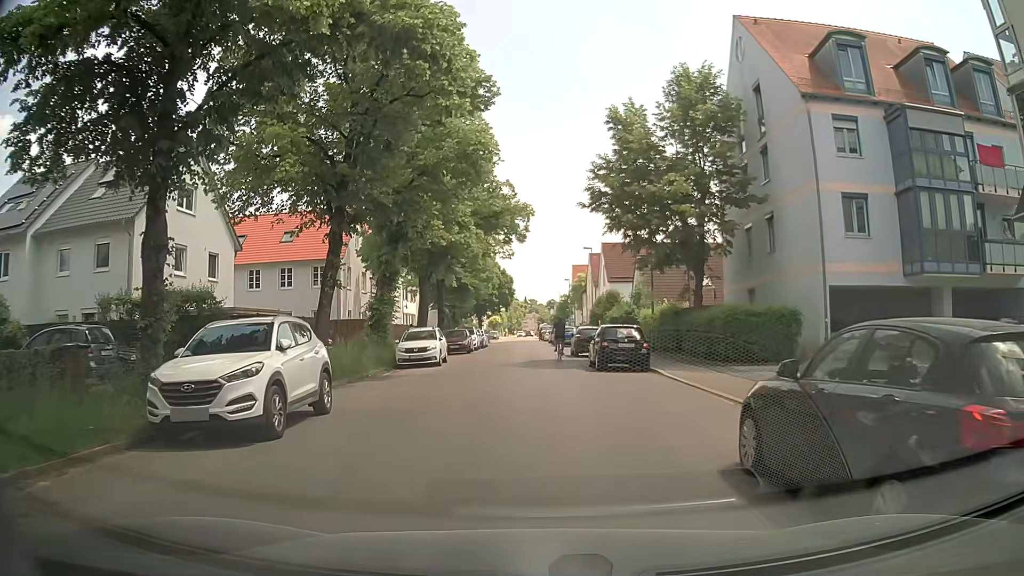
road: tertiary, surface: asphalt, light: Day
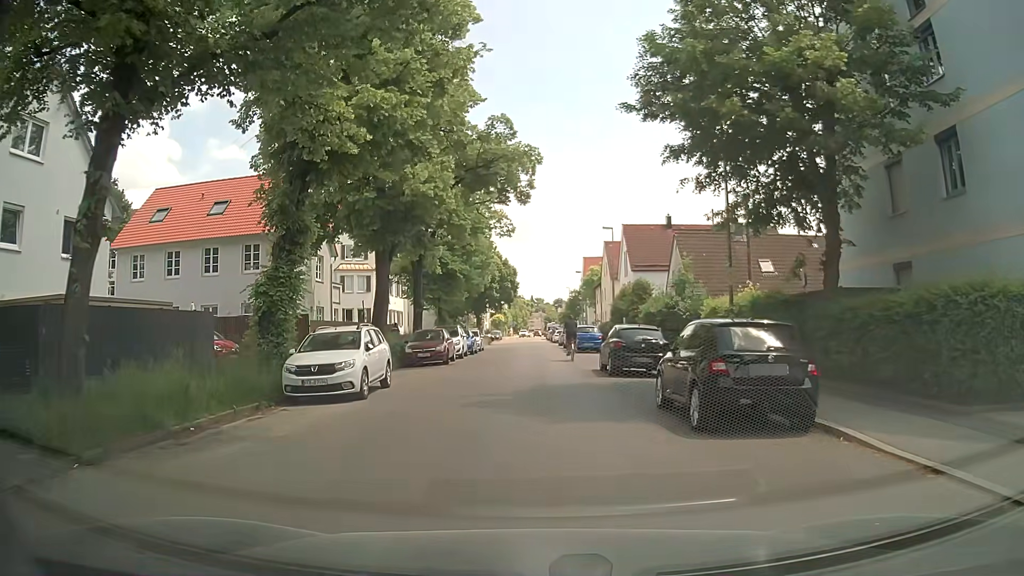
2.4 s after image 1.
(-0.2, +12.4) m; -1°
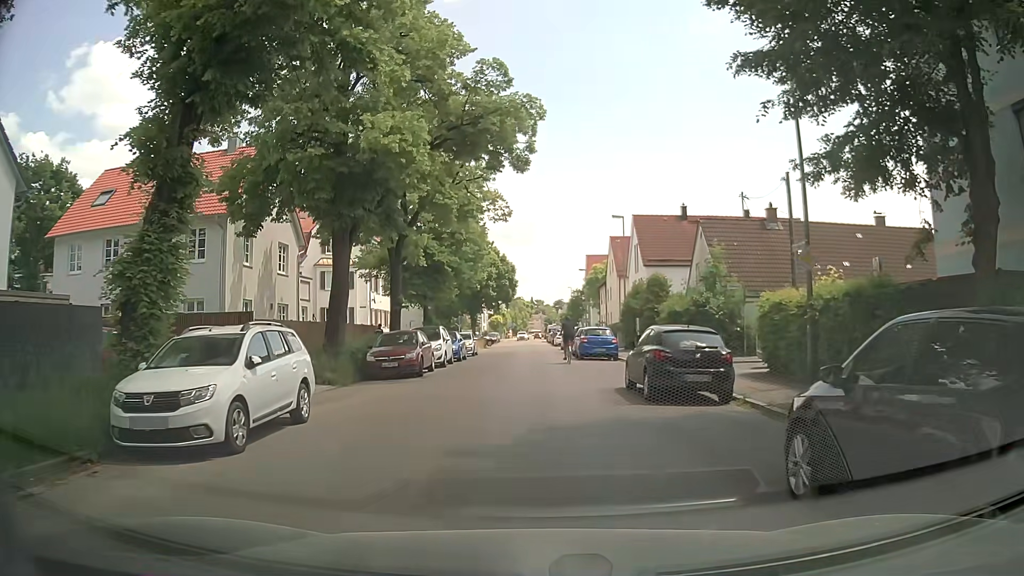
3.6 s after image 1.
(0.0, +6.2) m; +1°
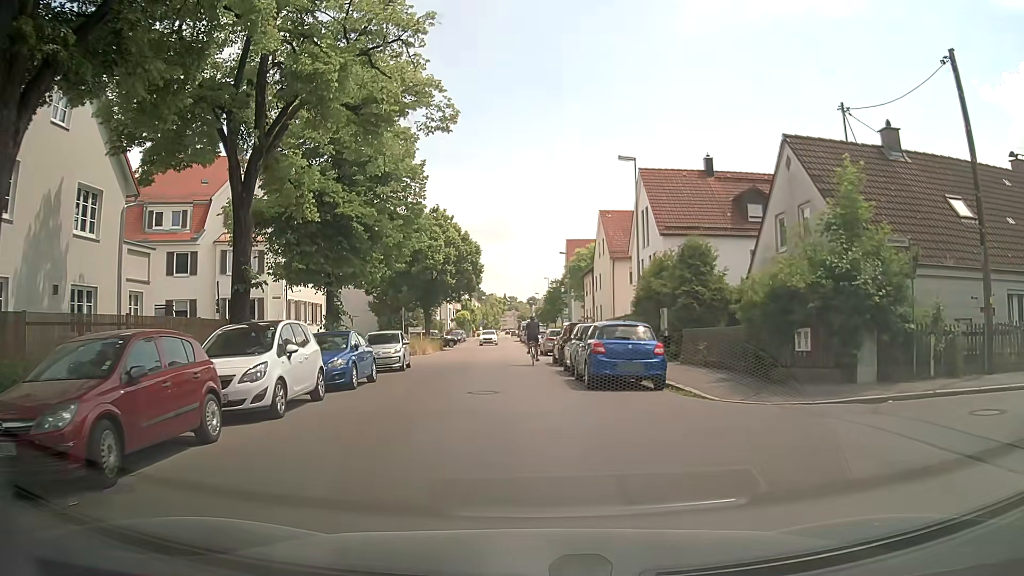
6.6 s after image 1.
(0.0, +15.0) m; +3°
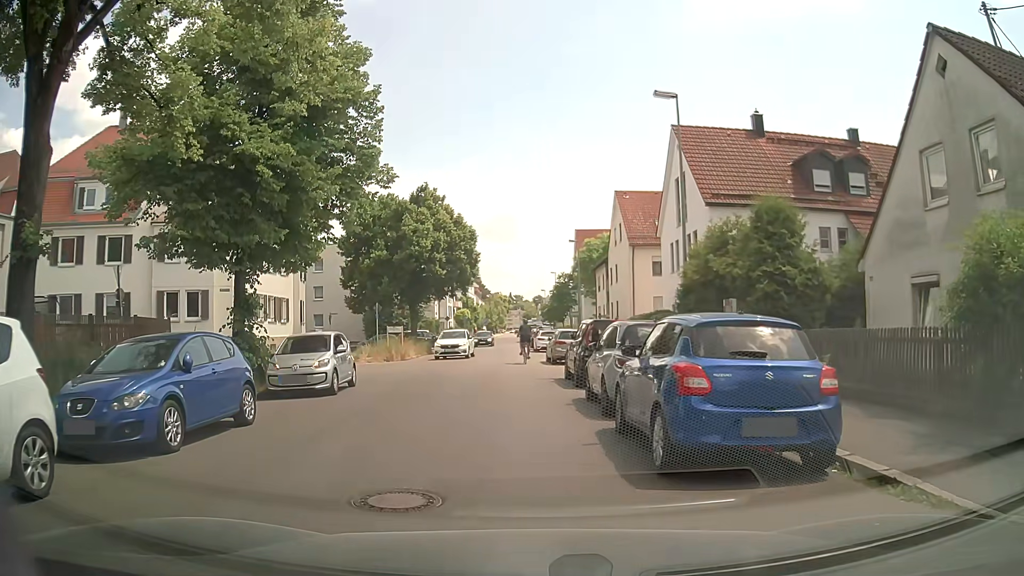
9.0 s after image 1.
(-0.1, +8.3) m; 0°
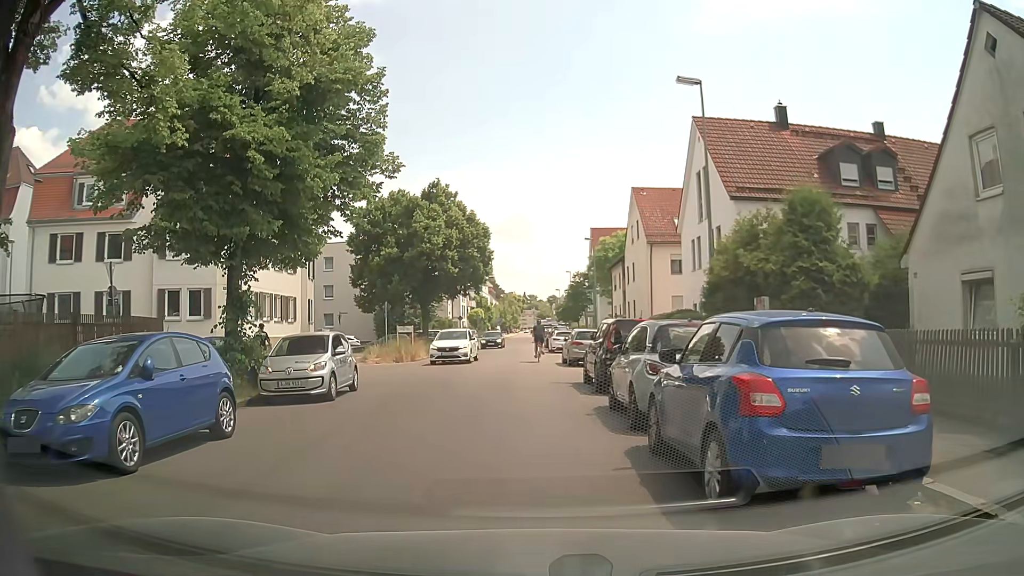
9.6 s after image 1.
(0.0, +1.3) m; -2°
